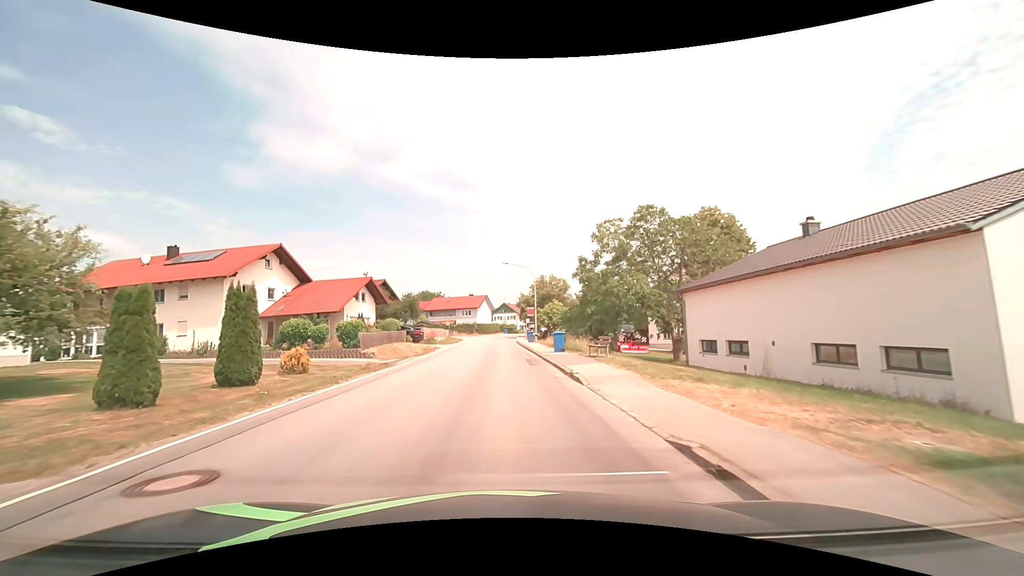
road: secondary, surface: asphalt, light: Day
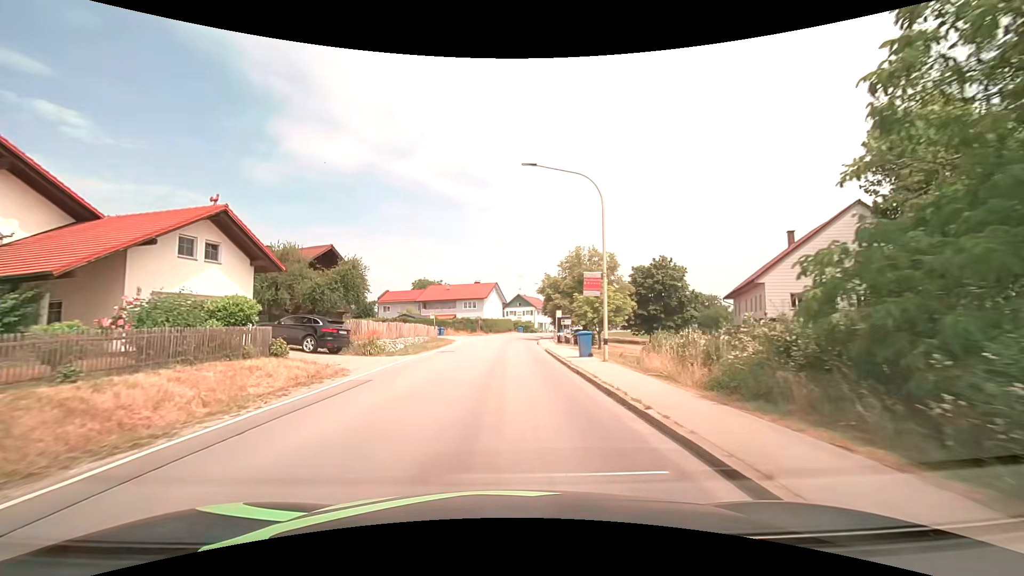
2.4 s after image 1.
(-0.5, +27.3) m; -2°
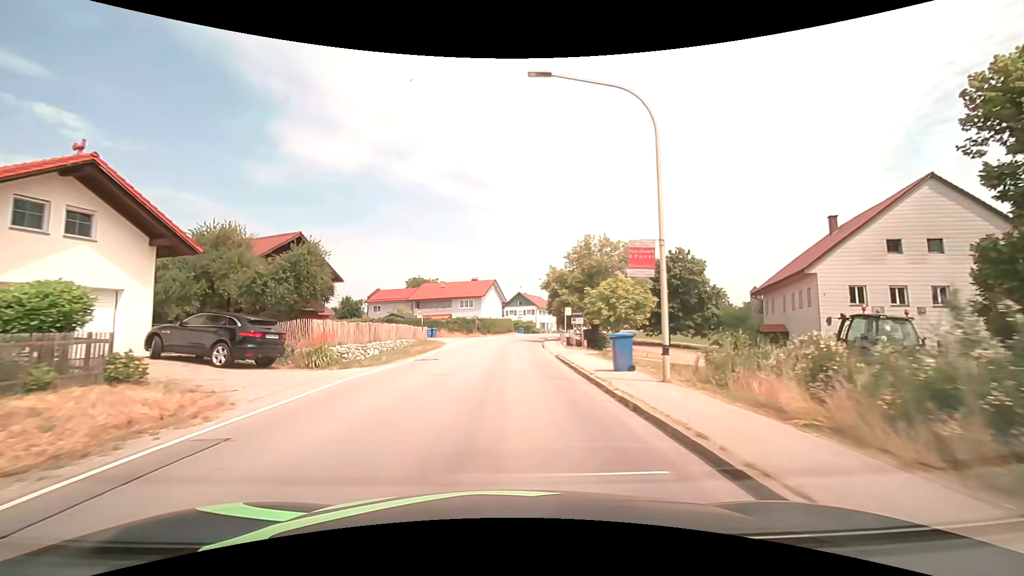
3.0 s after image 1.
(0.0, +6.8) m; +1°
(0, +10) (0, +20) (0, +30) (+1, +40) (+1, +50) (+2, +60) (+4, +70) (+6, +80) (+9, +89) (+12, +99) m
